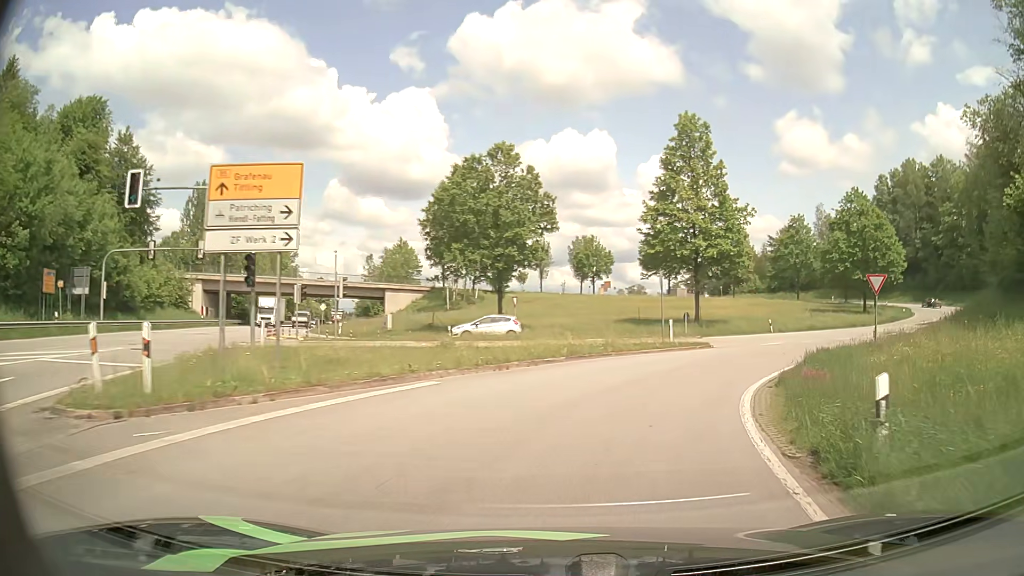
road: tertiary_link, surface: asphalt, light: Day
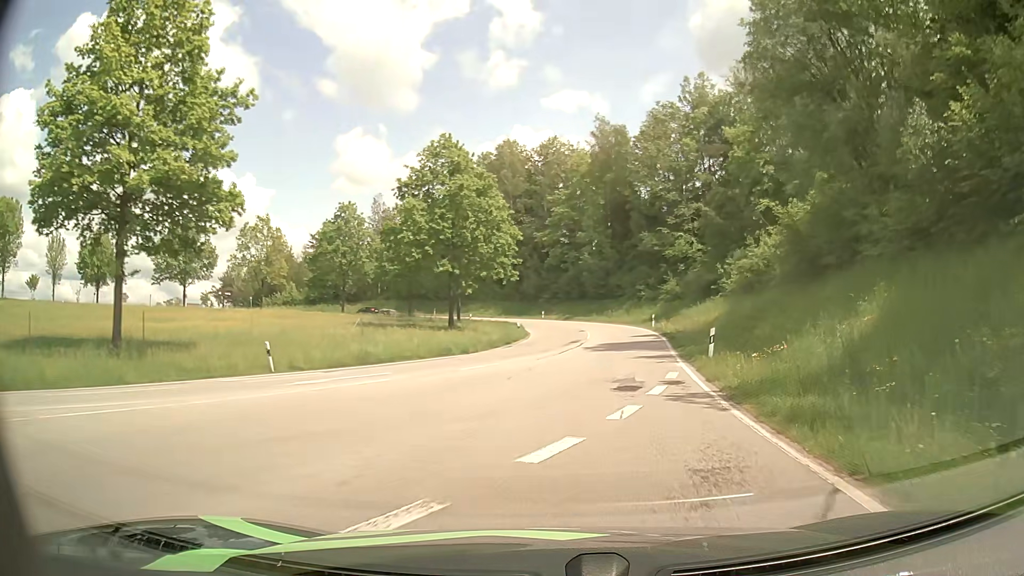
(+10.6, +28.3) m; +39°
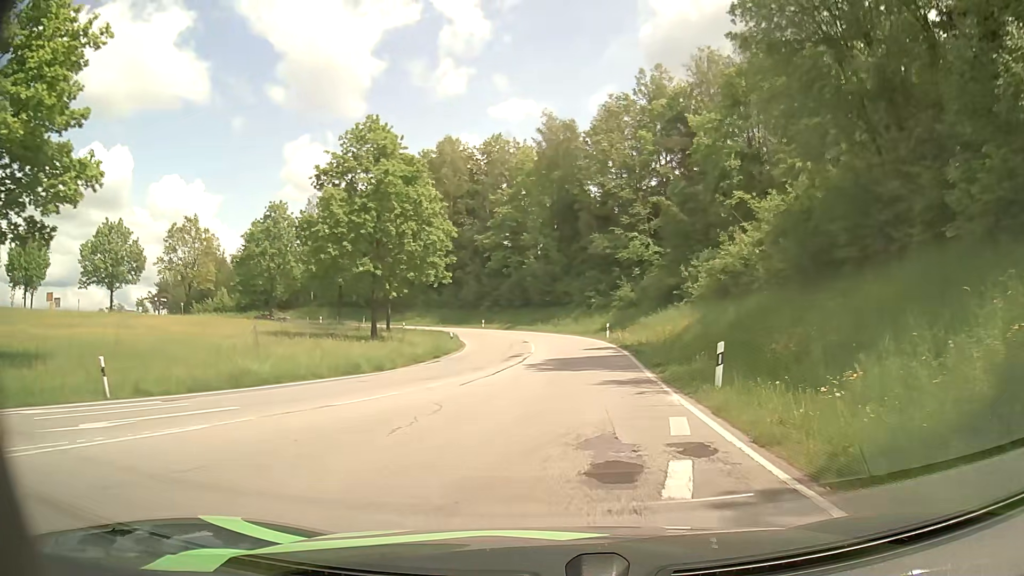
(+0.3, +6.9) m; +5°
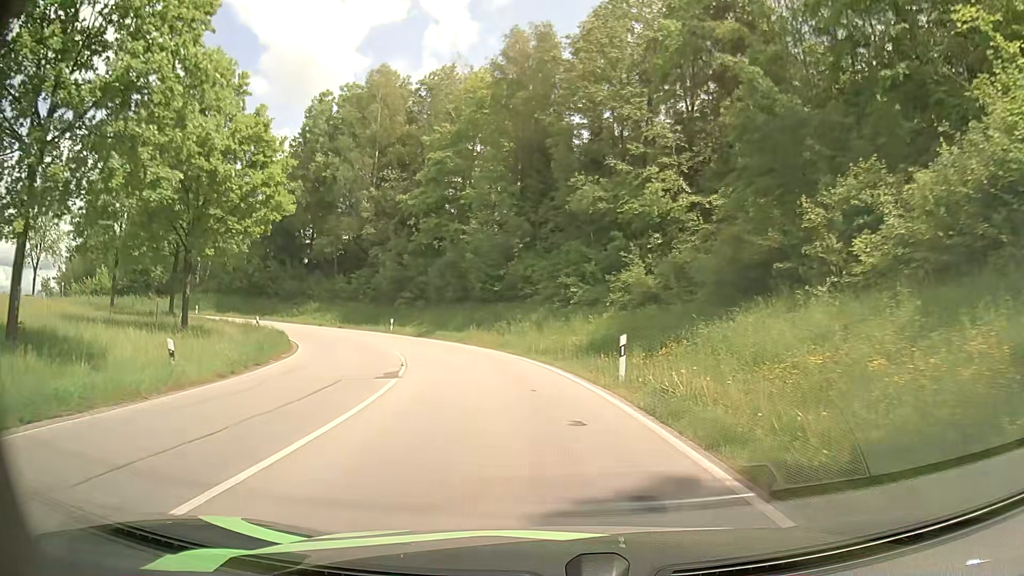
(+1.7, +29.0) m; +3°
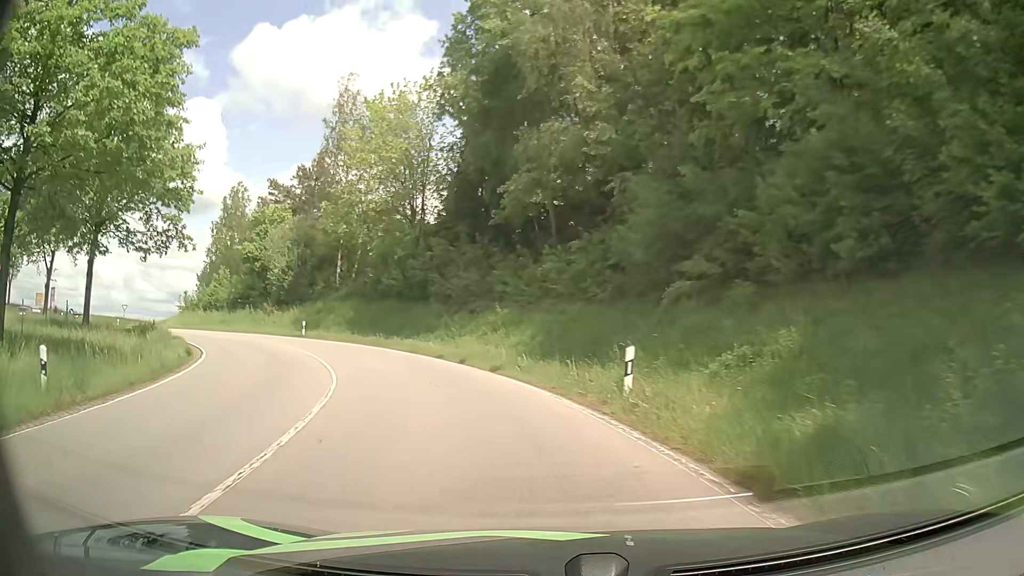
(-6.4, +35.2) m; -26°
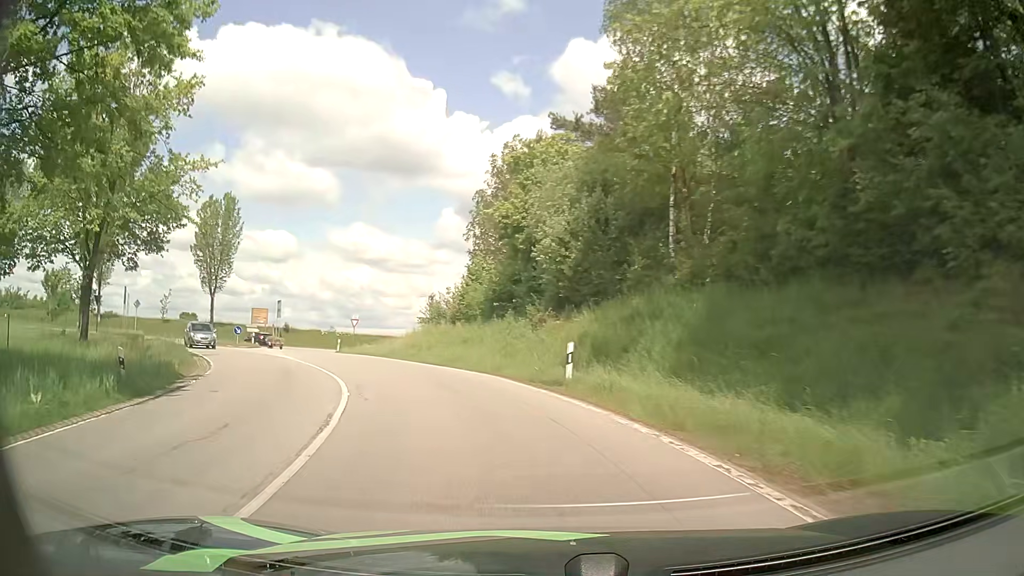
(-6.8, +25.9) m; -29°
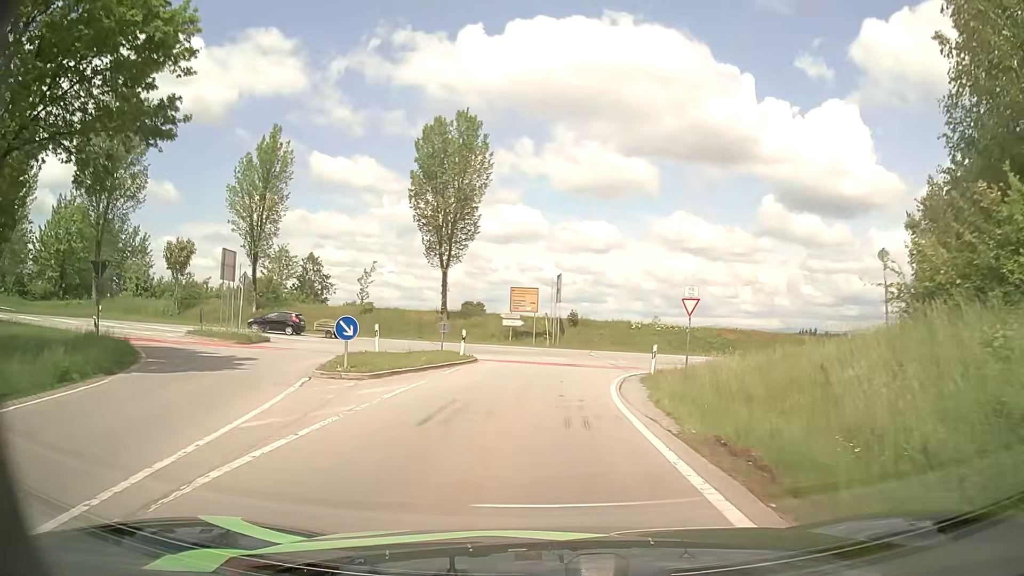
(-8.6, +29.3) m; -29°
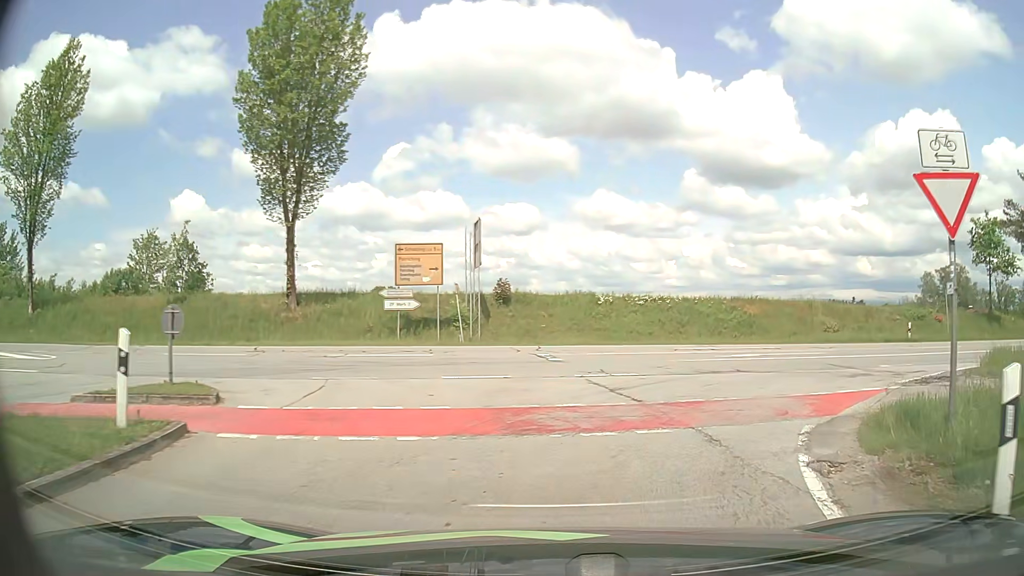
(+0.3, +19.3) m; +7°
(+2, +10) (+8, +17) (+17, +22) (+26, +25) (+36, +28) (+46, +30) (+56, +32) (+65, +34) (+75, +37) (+85, +39) m
